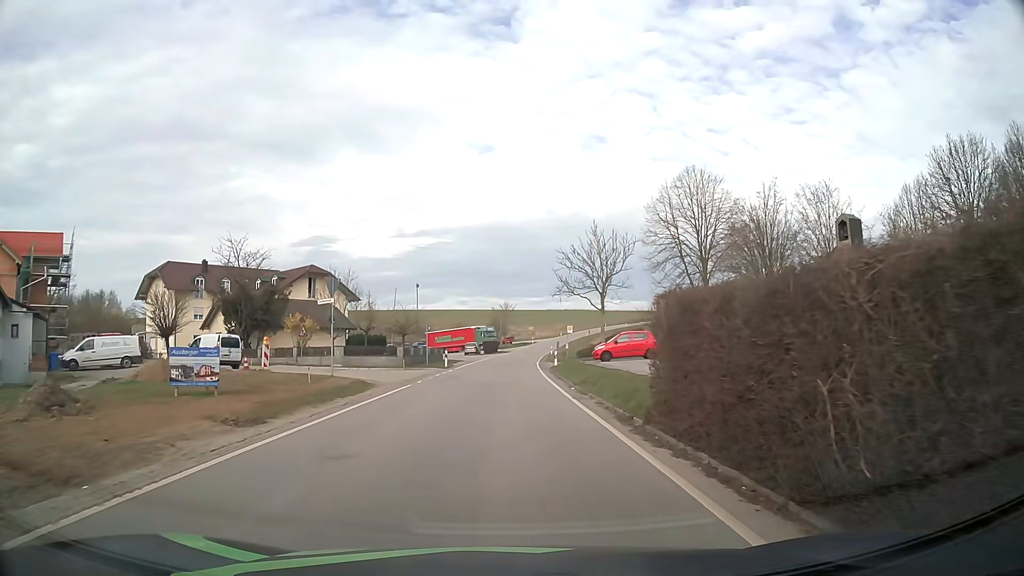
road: tertiary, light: Day
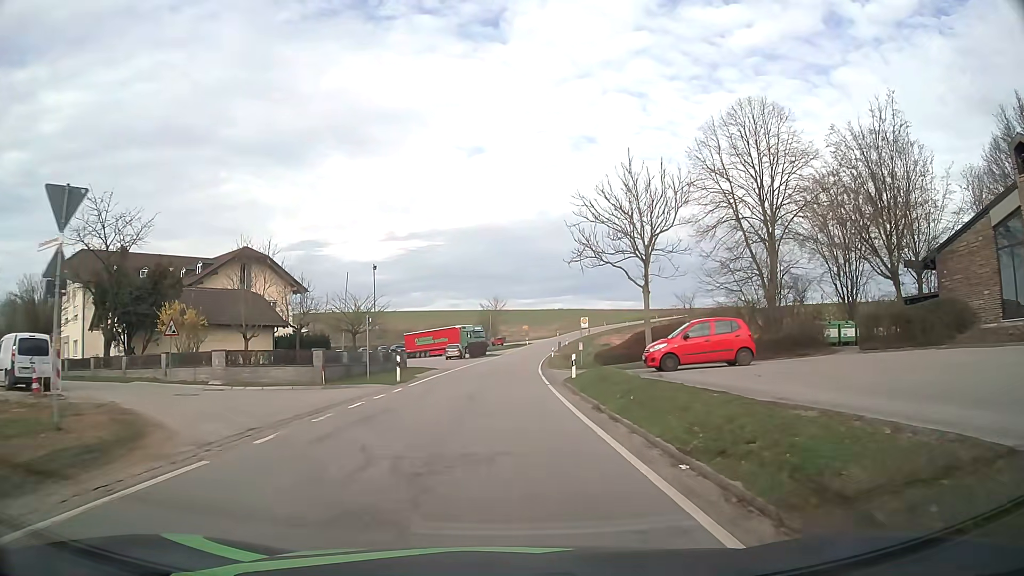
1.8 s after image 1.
(0.0, +16.2) m; 0°
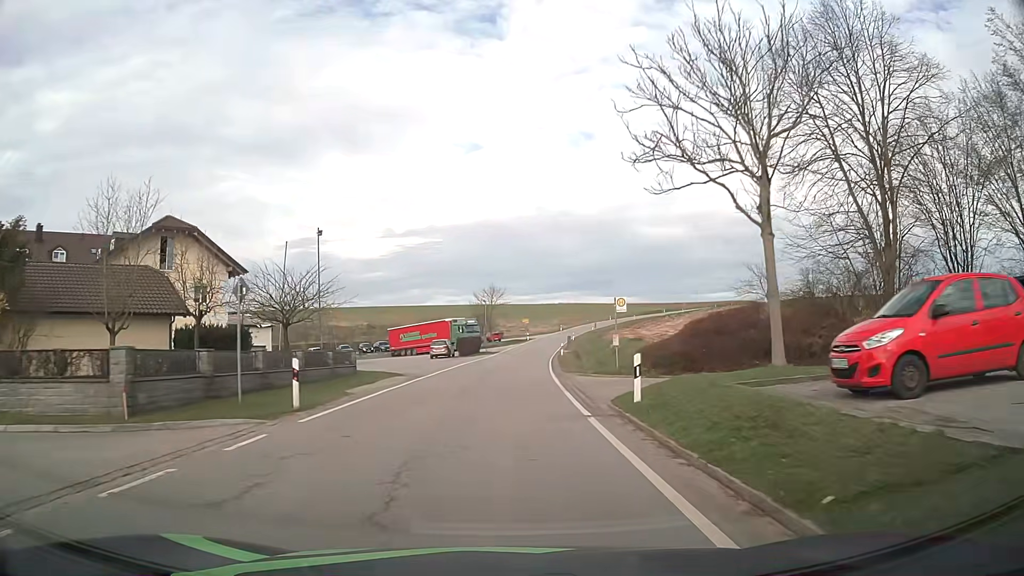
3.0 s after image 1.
(0.0, +13.2) m; 0°
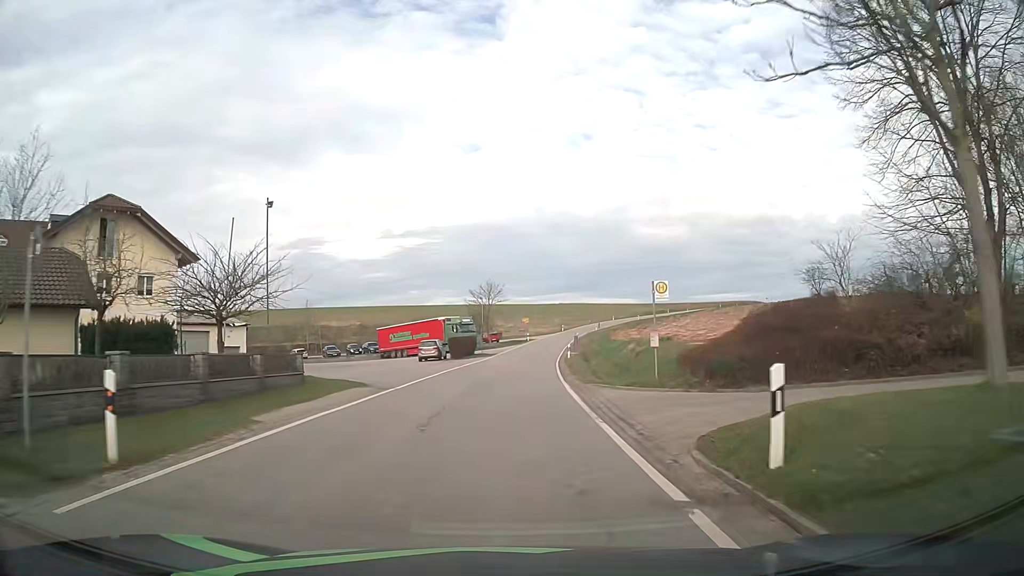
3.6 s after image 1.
(0.0, +7.0) m; 0°
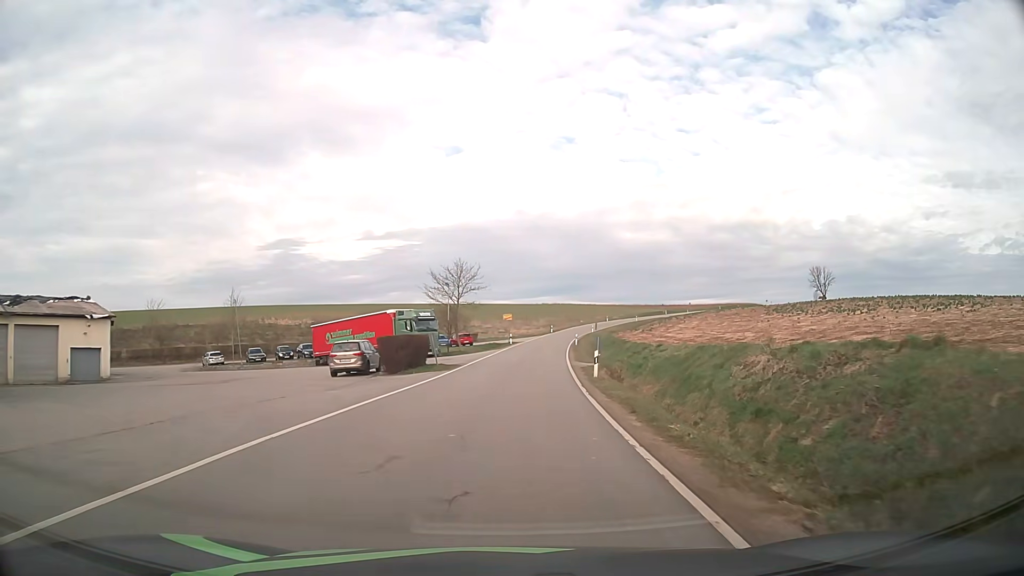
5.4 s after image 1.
(+0.2, +21.7) m; +2°
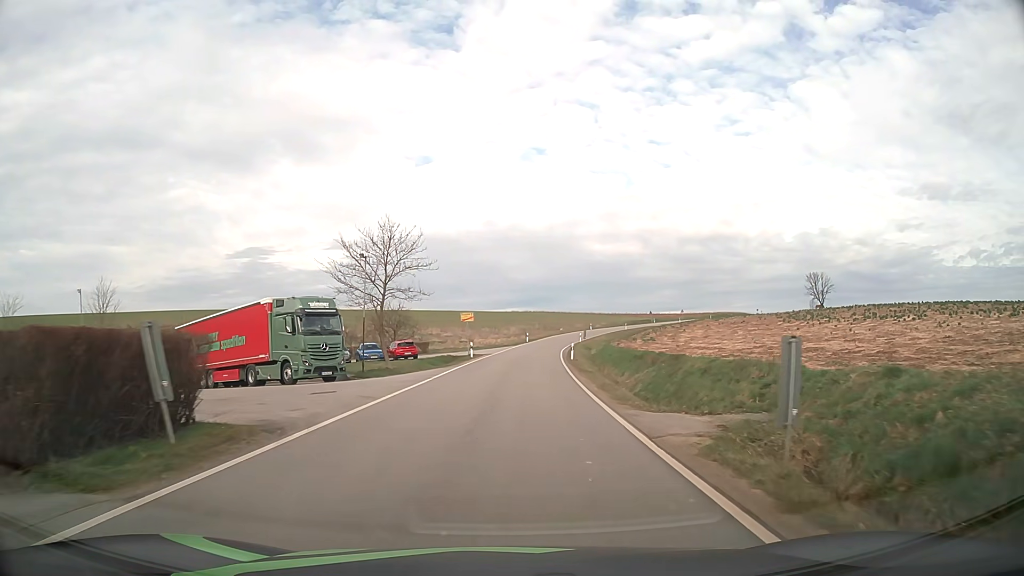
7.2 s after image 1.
(+0.4, +22.9) m; +3°
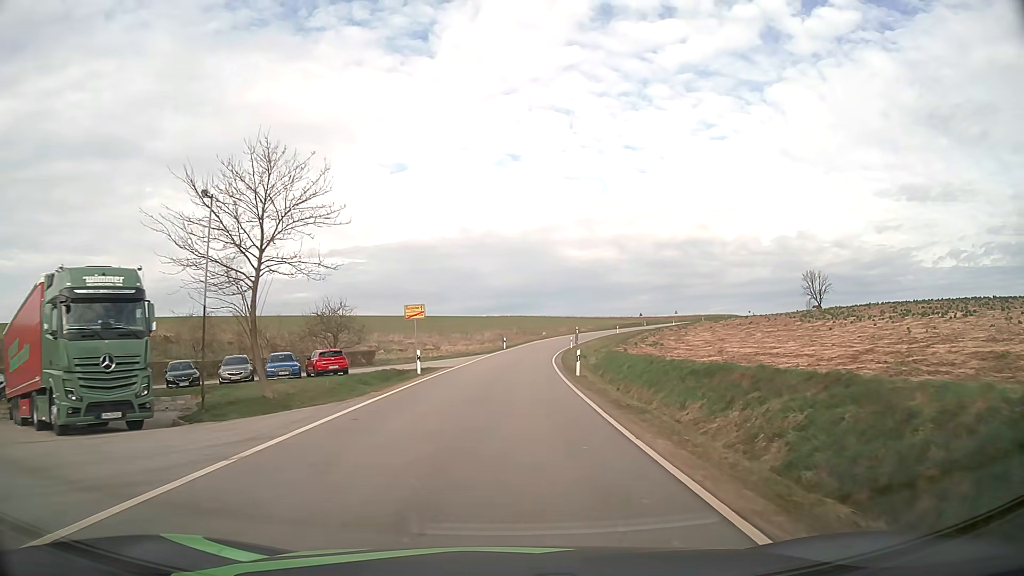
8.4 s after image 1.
(+0.3, +15.8) m; +2°
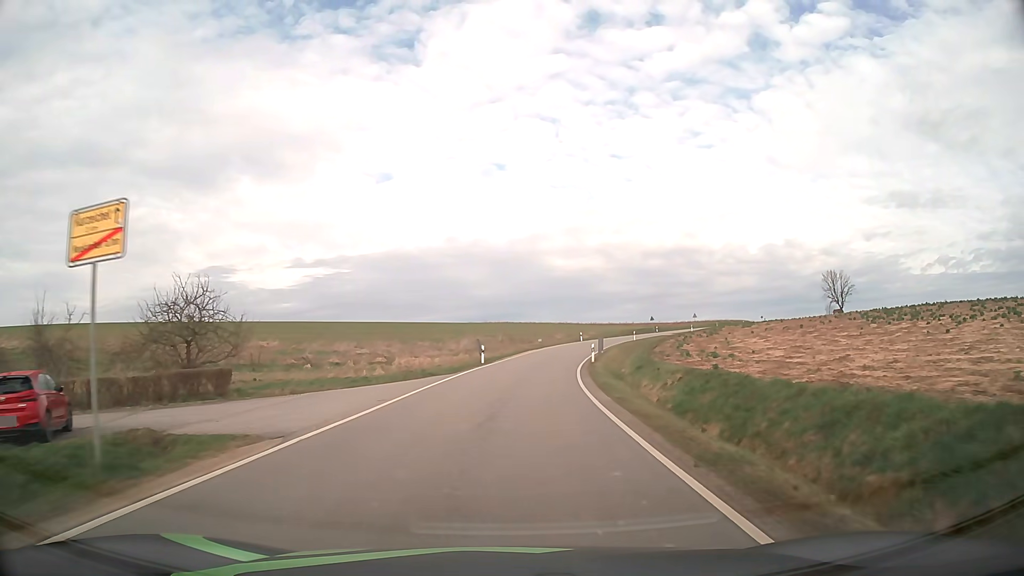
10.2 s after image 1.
(+0.3, +24.4) m; +1°
(0, +10) (0, +20) (+1, +30) (+3, +40) (+4, +50) (+7, +59) (+9, +69) (+12, +79) (+16, +88) (+20, +97) m
